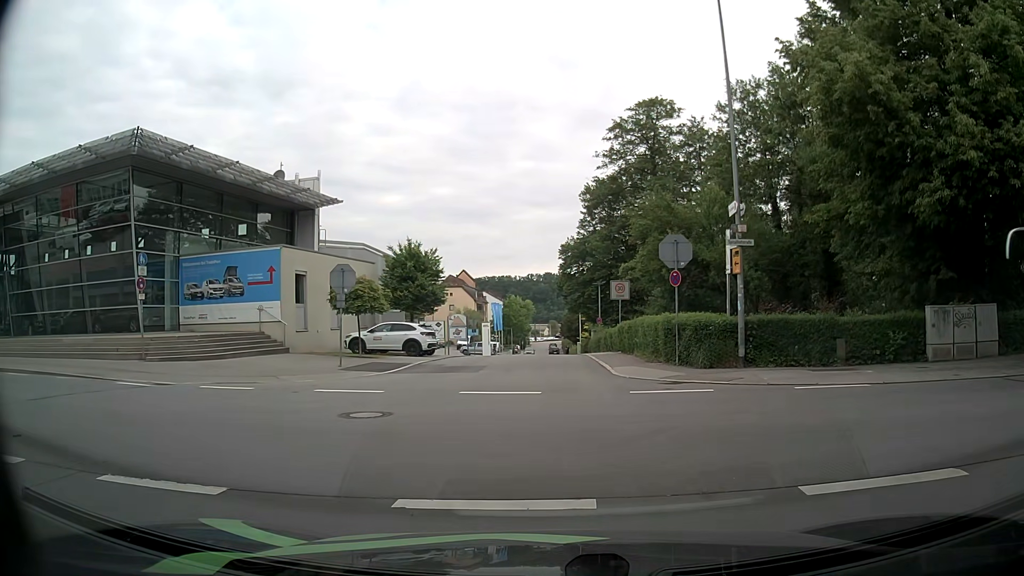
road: residential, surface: asphalt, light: Day
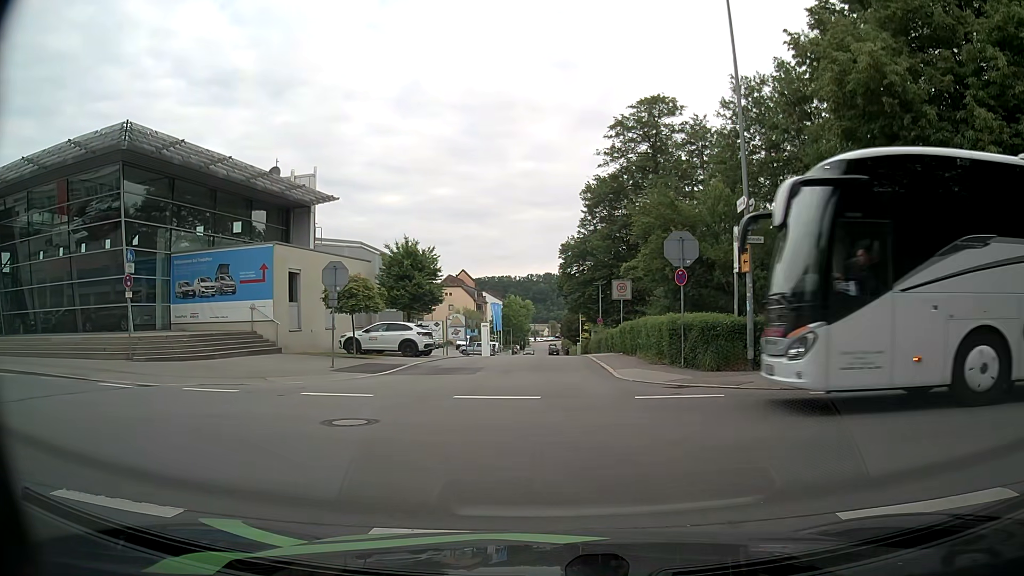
(0.0, +0.7) m; 0°
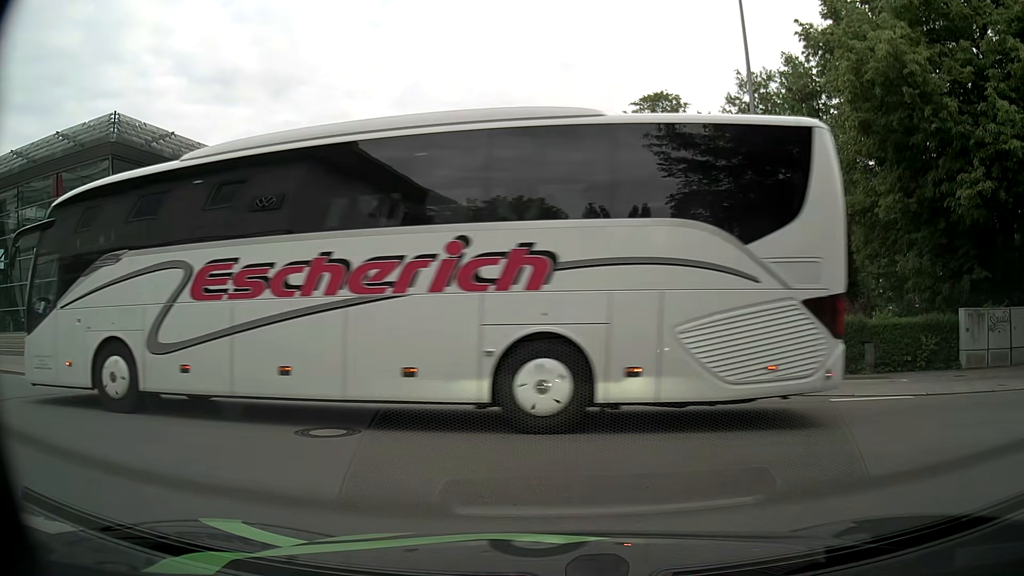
(0.0, +0.9) m; 0°
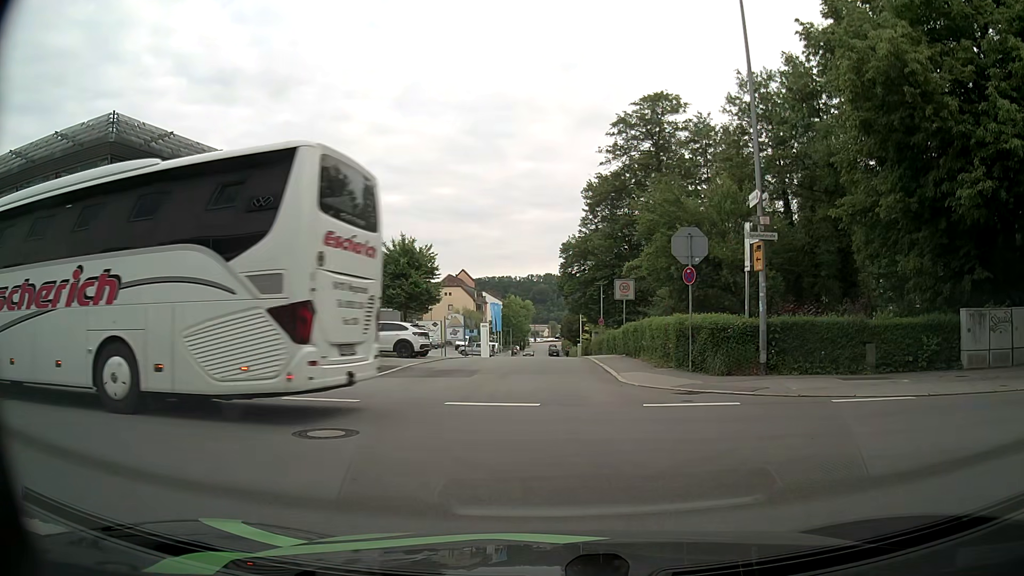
(0.0, +0.1) m; 0°
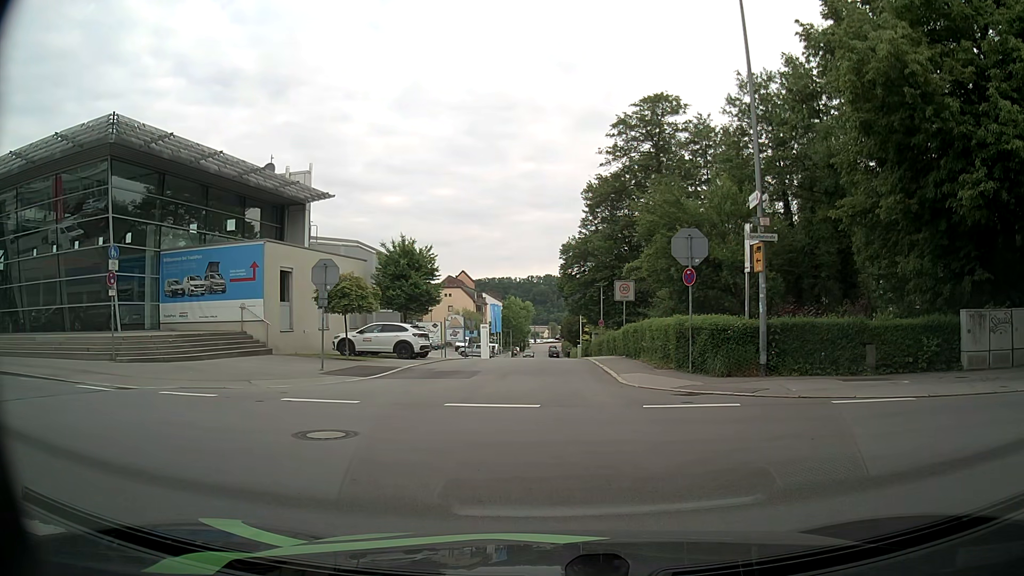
(0.0, 0.0) m; 0°
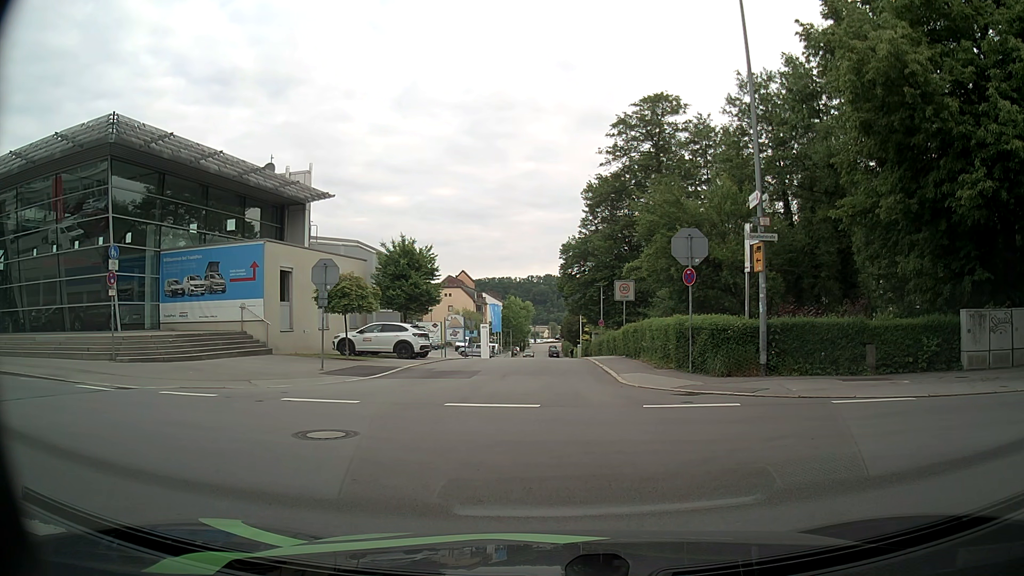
(0.0, 0.0) m; 0°
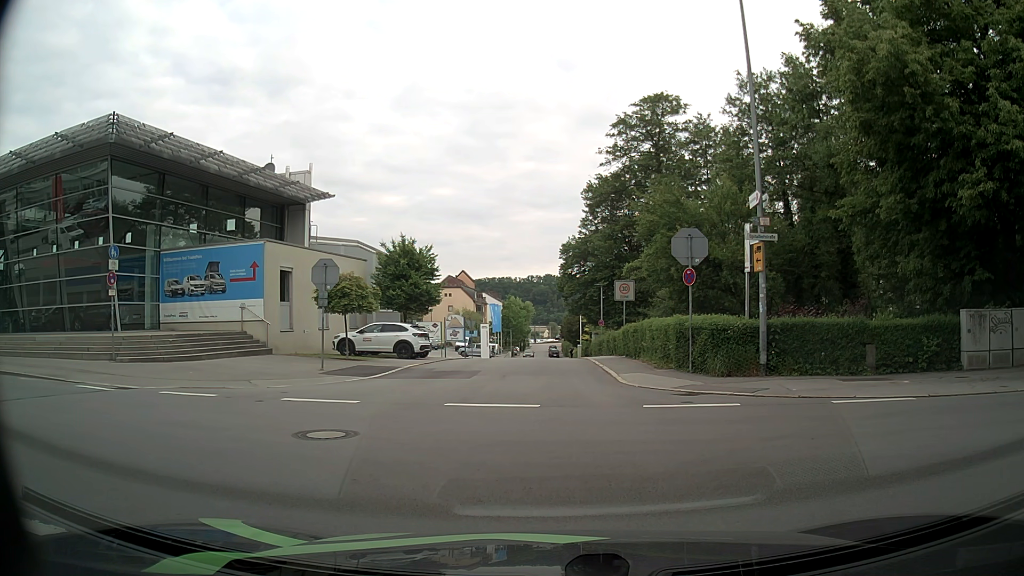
(0.0, 0.0) m; 0°
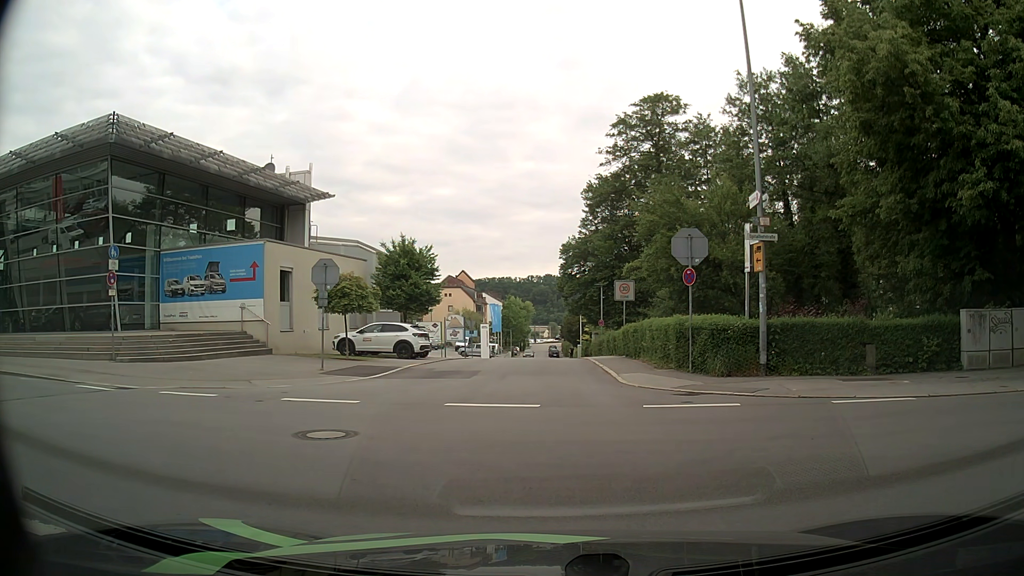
(0.0, 0.0) m; 0°
(0, +10) (0, +20) (0, +30) (+1, +40) (+1, +50) (+1, +60) (+2, +70) (+2, +80) (+2, +90) (+2, +100) m
